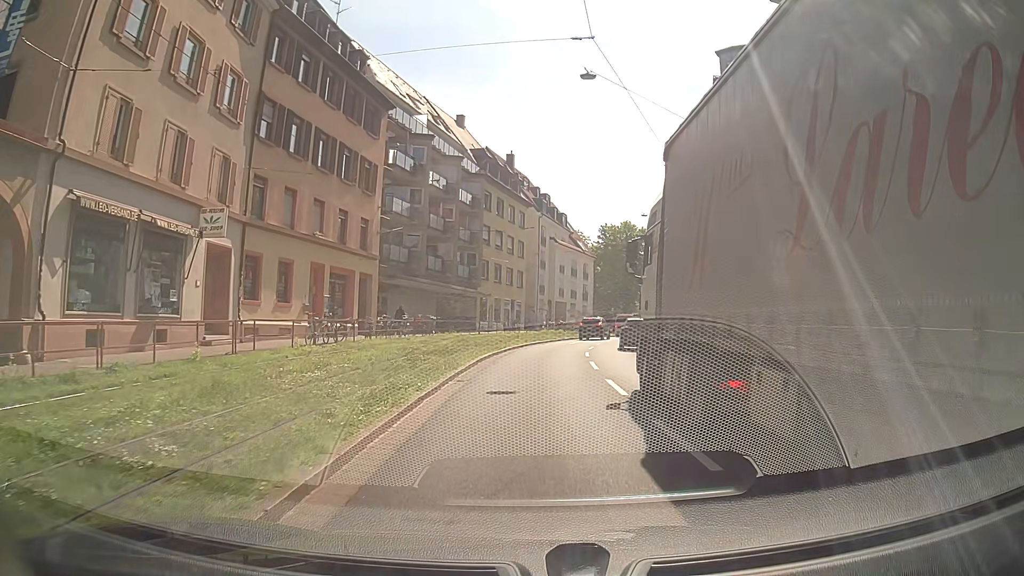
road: primary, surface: asphalt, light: Day
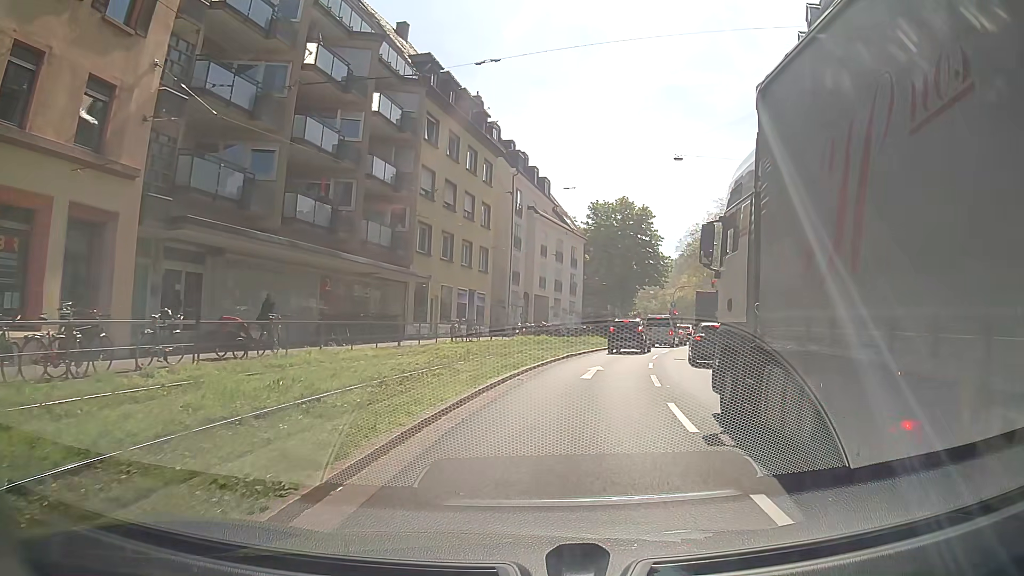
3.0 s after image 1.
(+0.6, +21.7) m; +4°
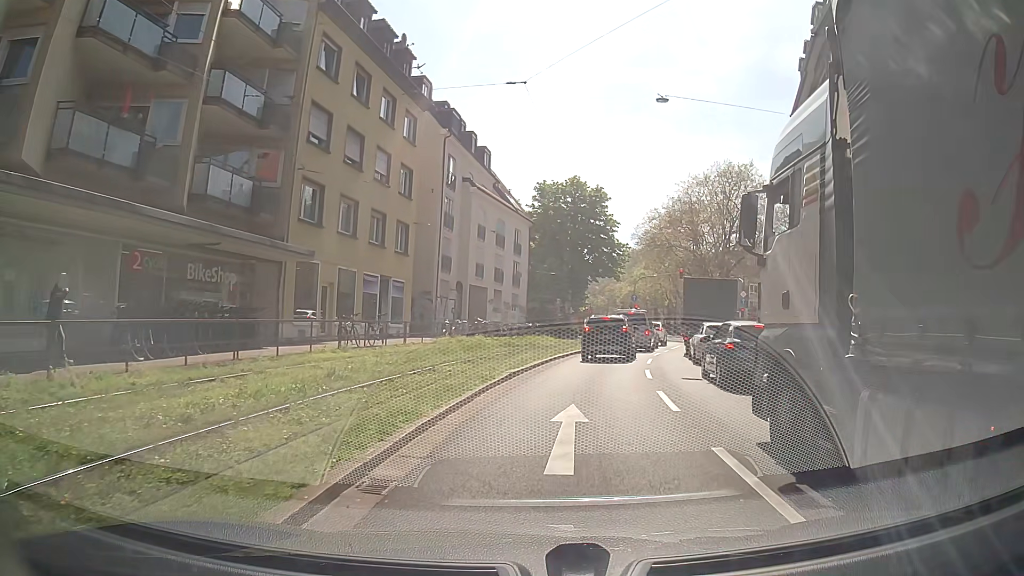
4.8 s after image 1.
(+0.3, +10.0) m; +4°
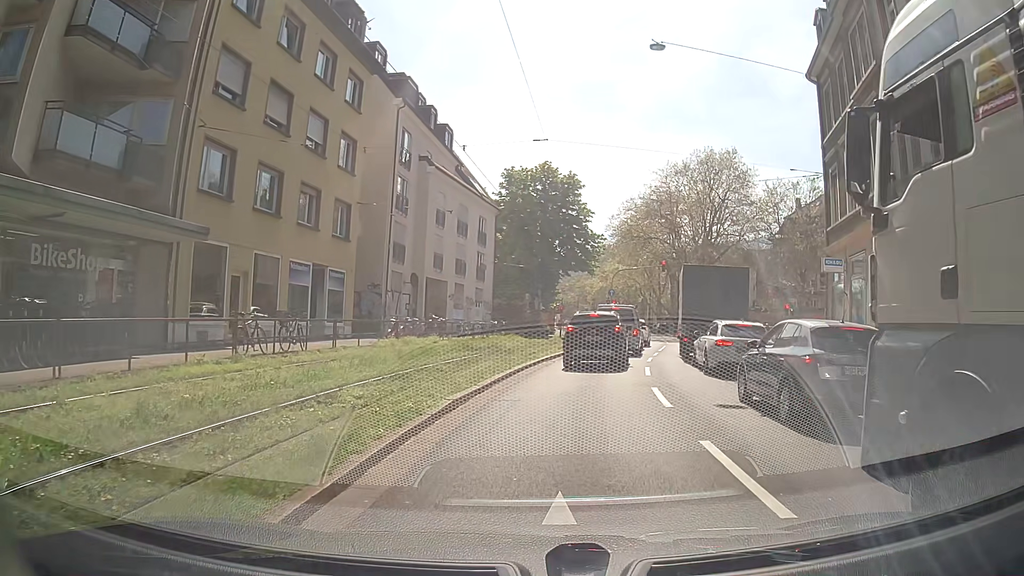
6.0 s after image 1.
(+0.2, +5.6) m; +2°
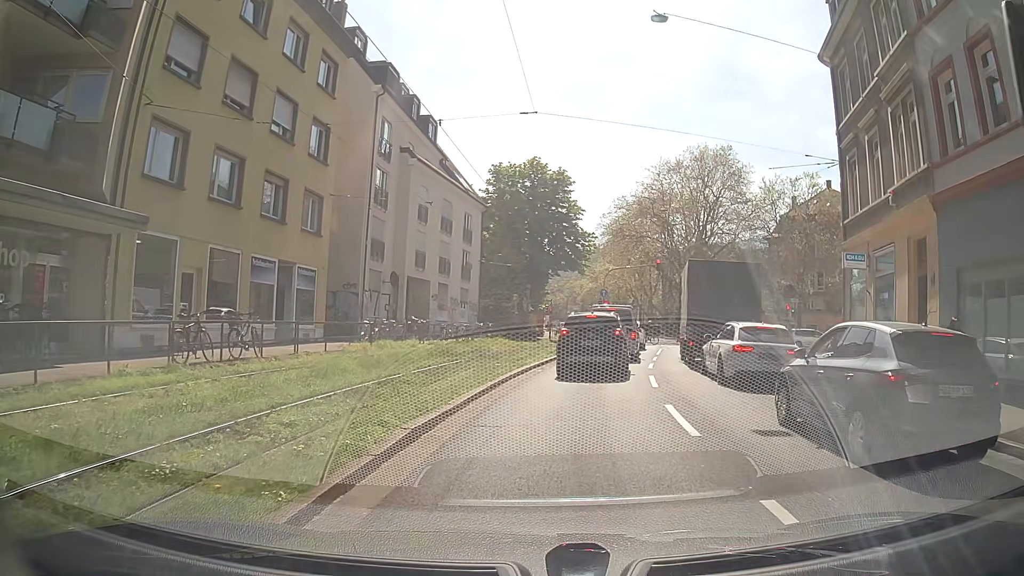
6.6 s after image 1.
(0.0, +2.5) m; +1°
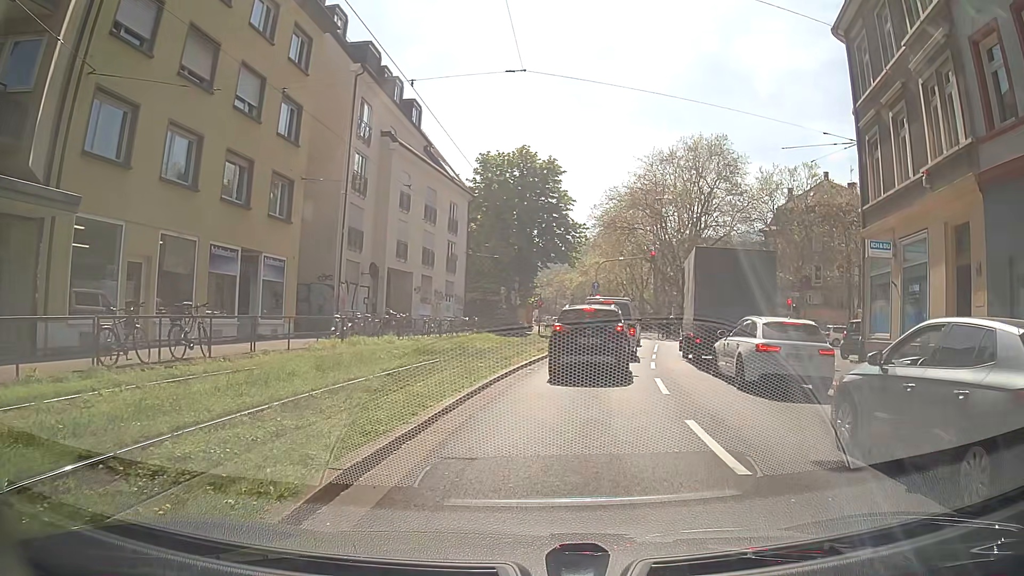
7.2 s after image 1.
(0.0, +2.3) m; +1°
